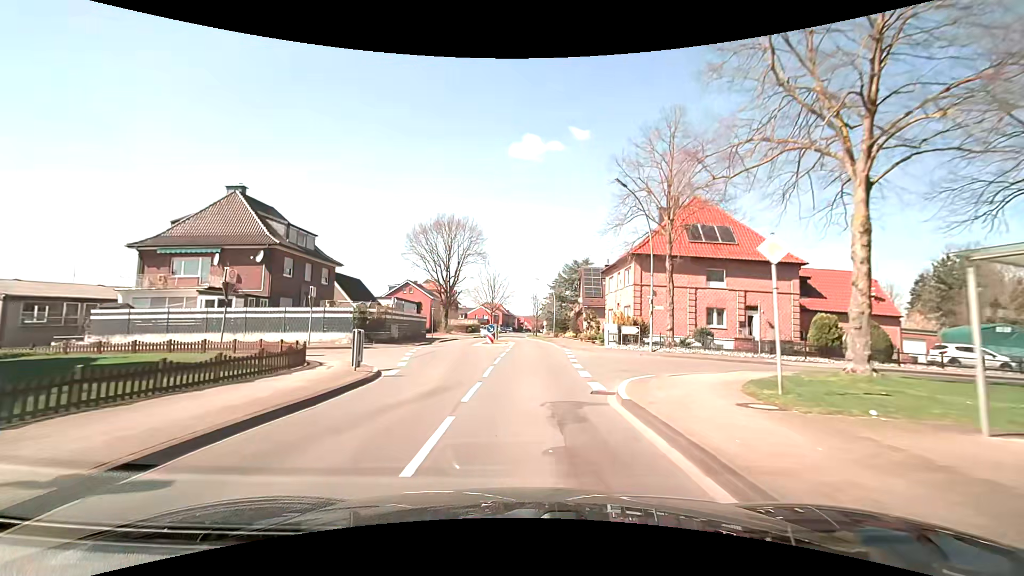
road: secondary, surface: asphalt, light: Day
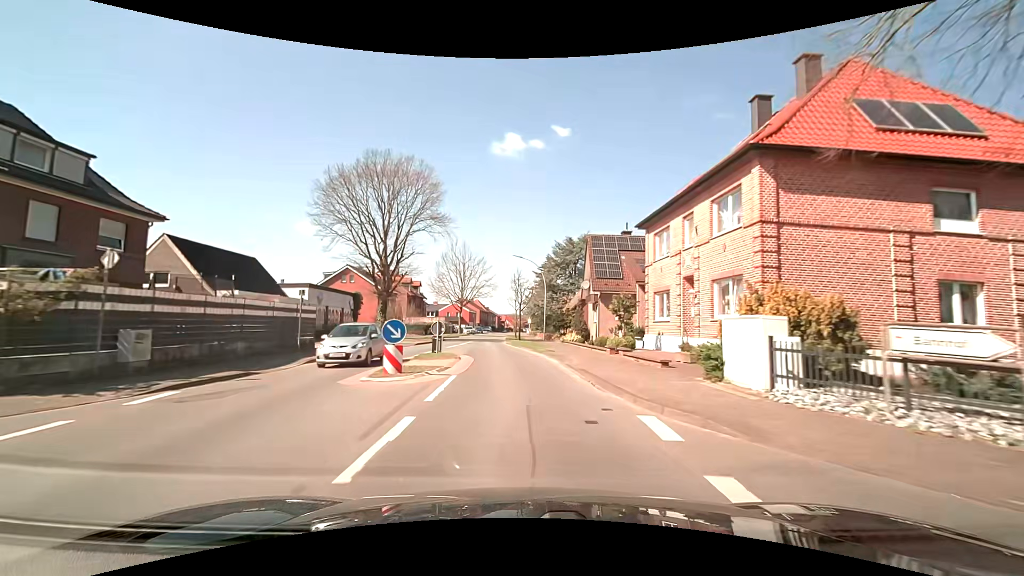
(+0.4, +22.8) m; +1°
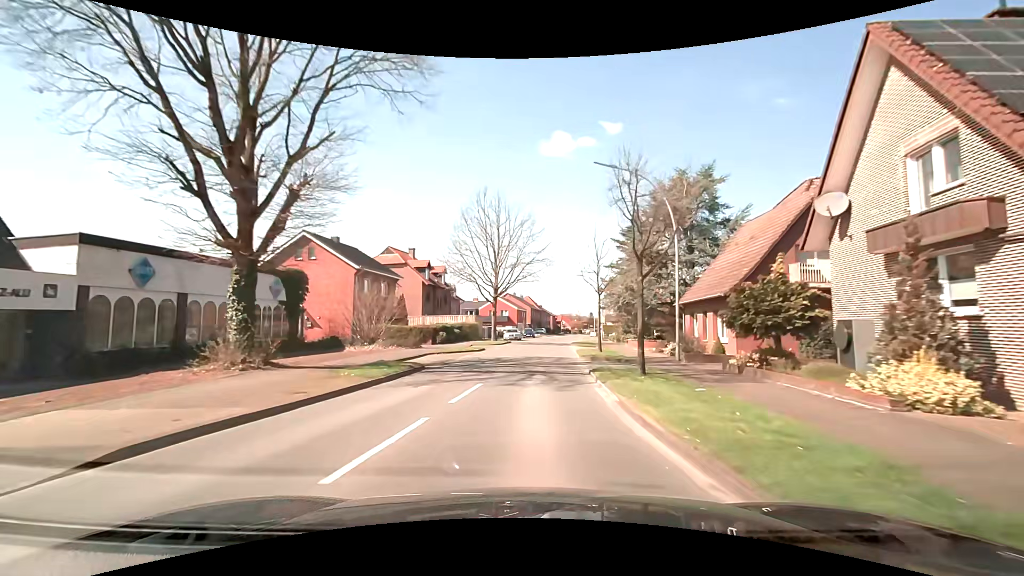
(-1.5, +30.3) m; -6°
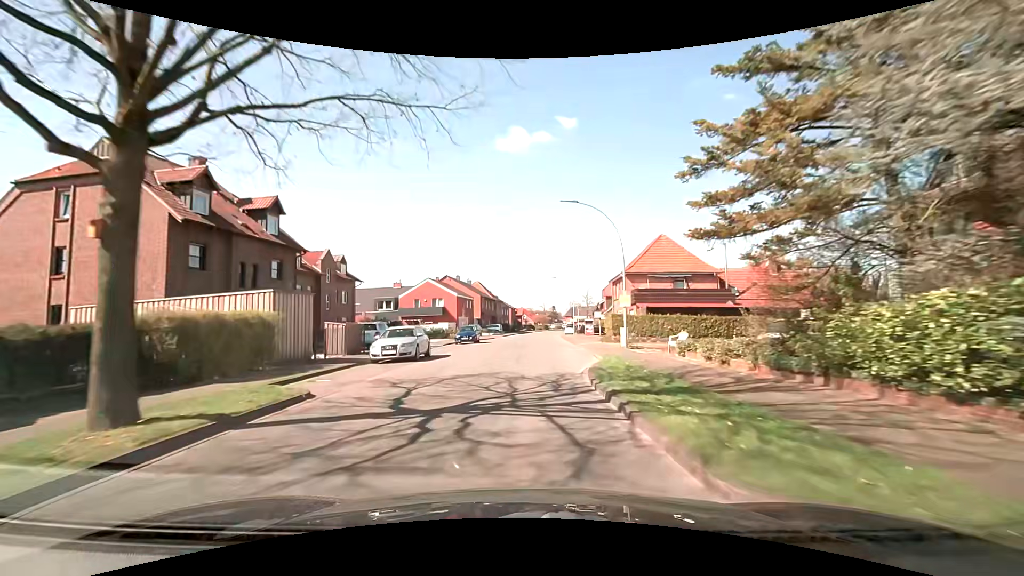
(+2.1, +38.1) m; +5°
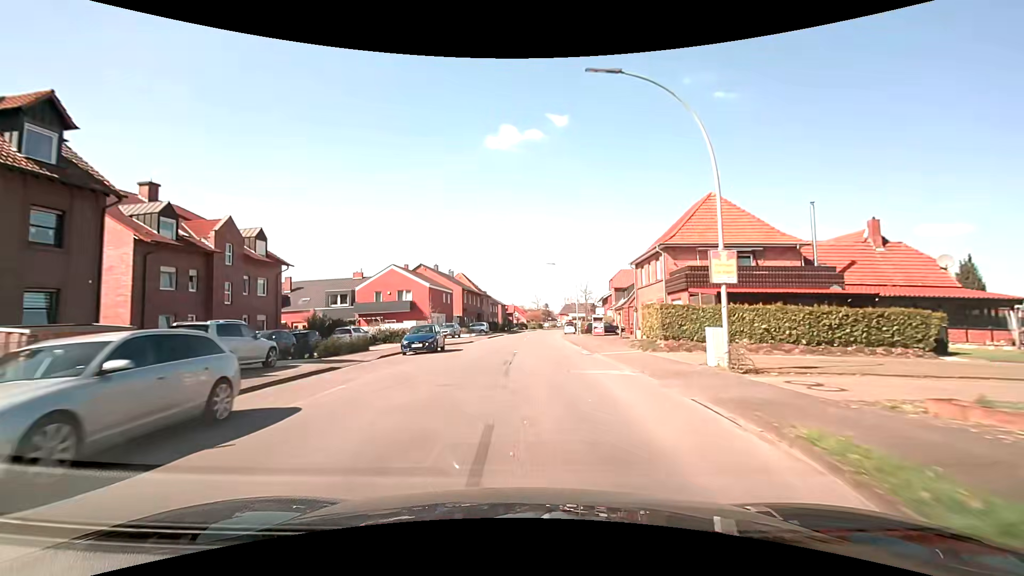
(0.0, +15.4) m; 0°
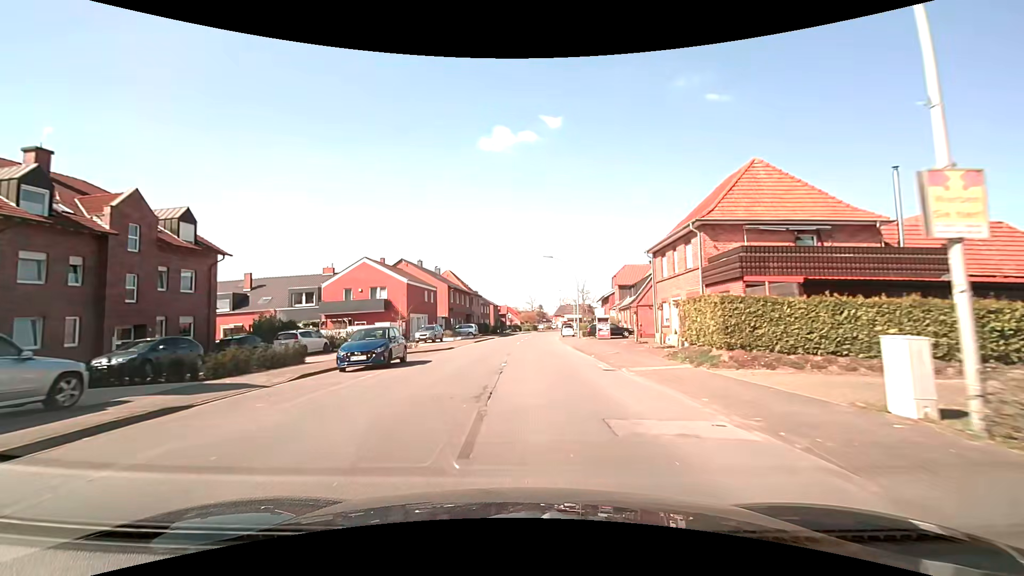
(+0.1, +7.7) m; +1°
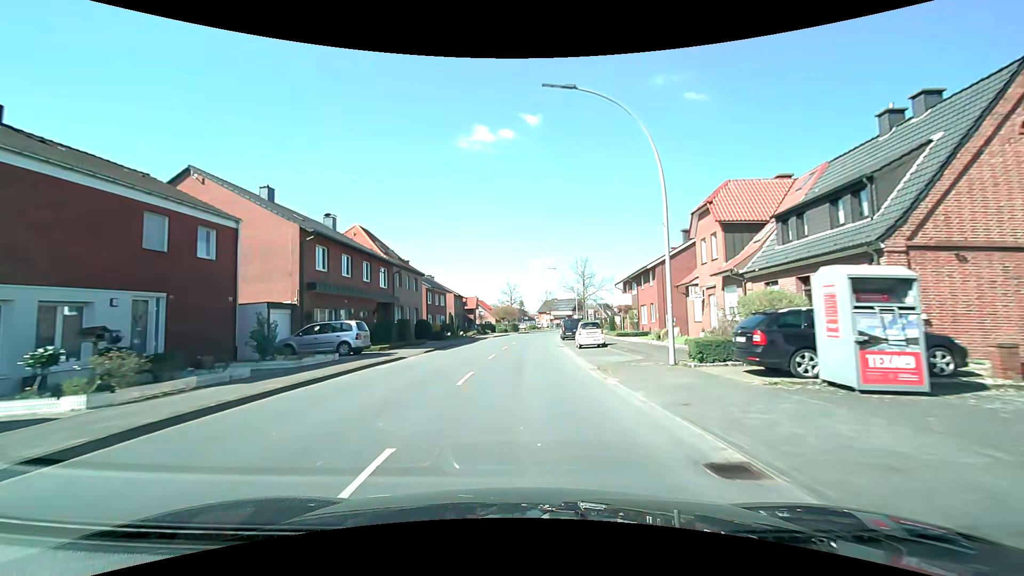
(+0.8, +38.3) m; +2°
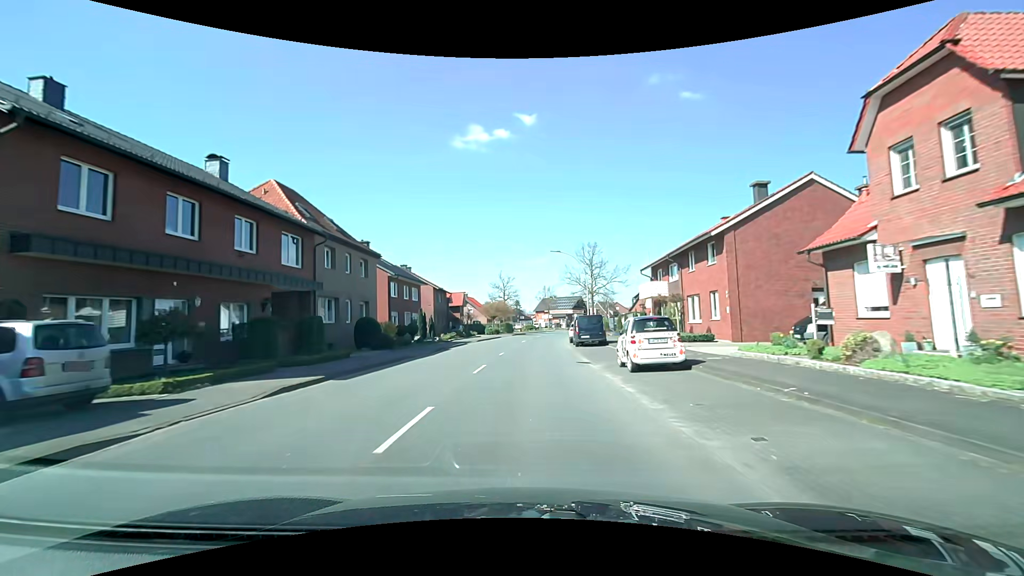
(+0.1, +15.3) m; +1°
(0, +10) (0, +20) (0, +30) (+1, +40) (+2, +50) (+3, +60) (+4, +70) (+5, +80) (+6, +90) (+8, +100) m
